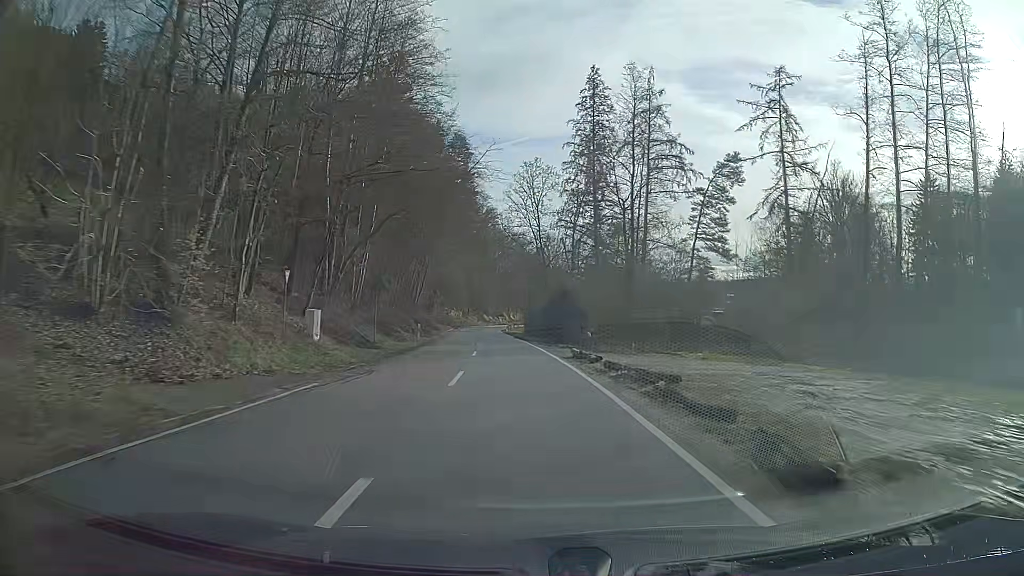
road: tertiary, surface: asphalt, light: Day
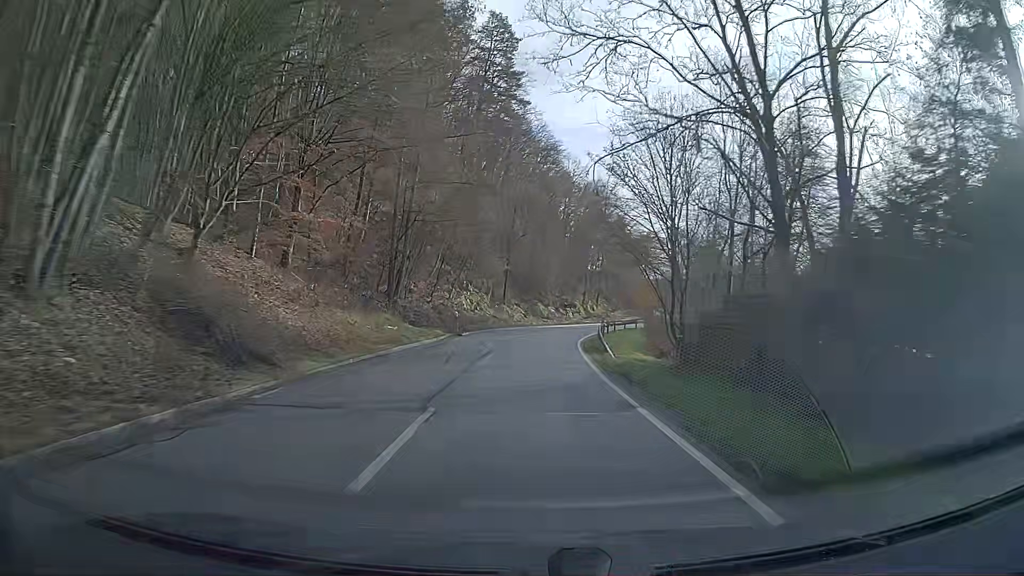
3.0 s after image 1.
(-3.0, +56.9) m; -5°
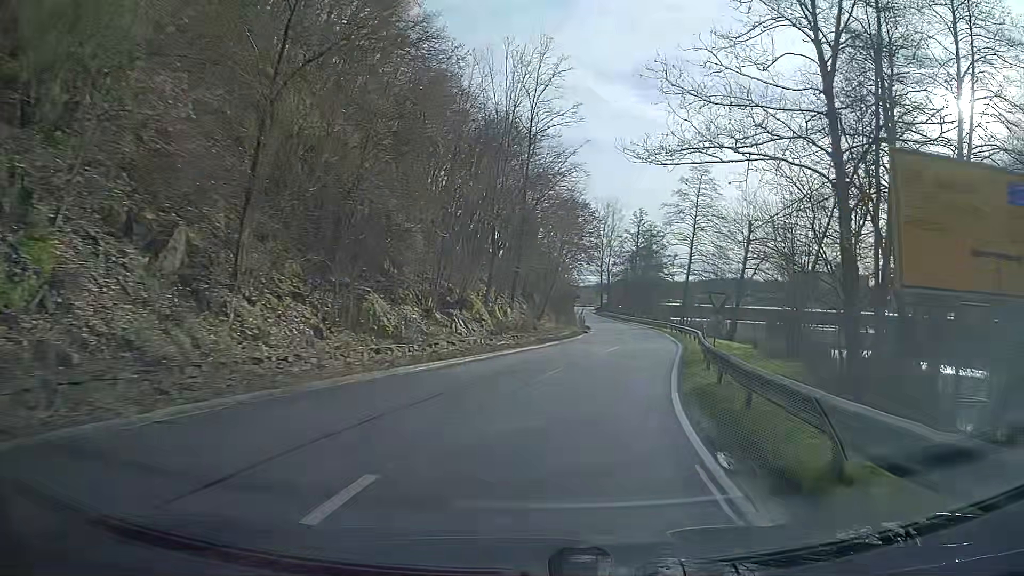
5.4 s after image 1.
(+2.0, +37.5) m; +12°
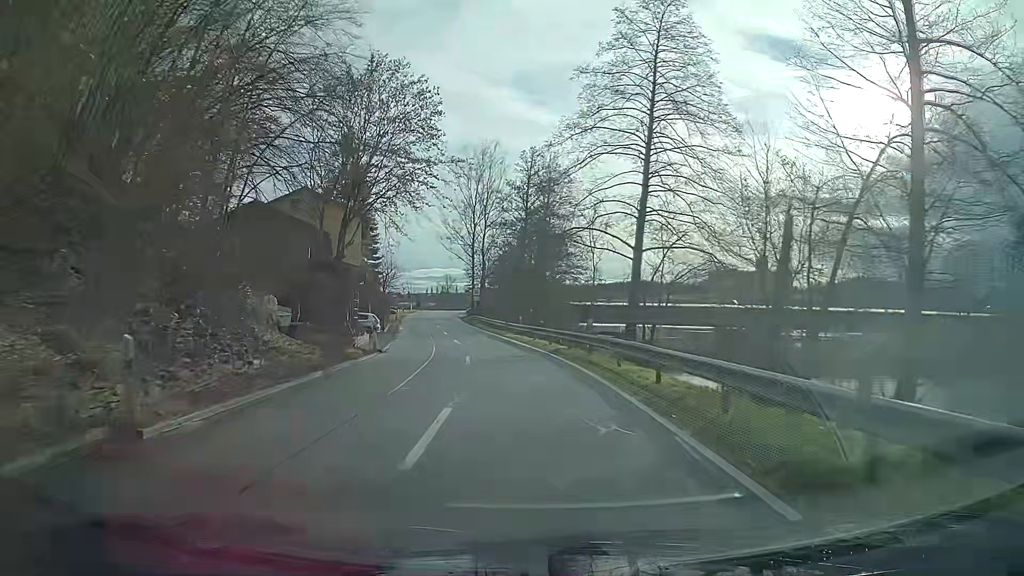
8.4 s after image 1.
(+6.0, +44.5) m; +7°
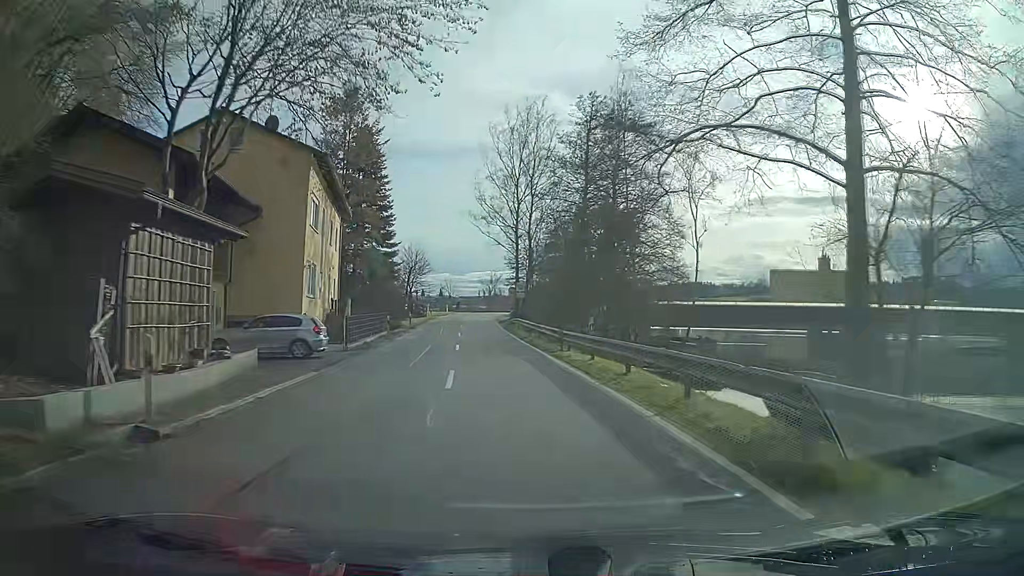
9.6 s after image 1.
(-0.8, +18.7) m; -5°
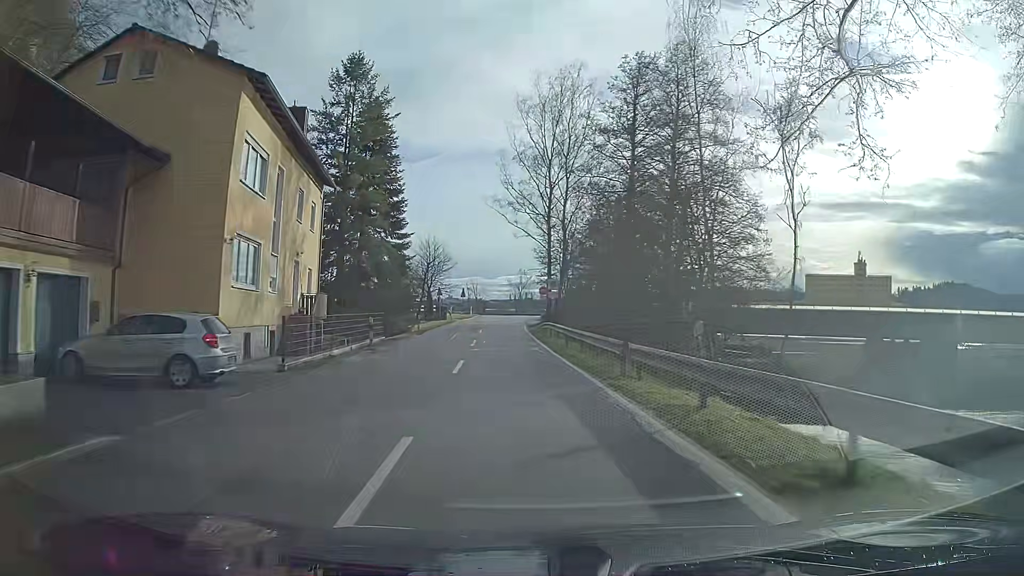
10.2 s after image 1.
(-0.2, +9.1) m; -2°
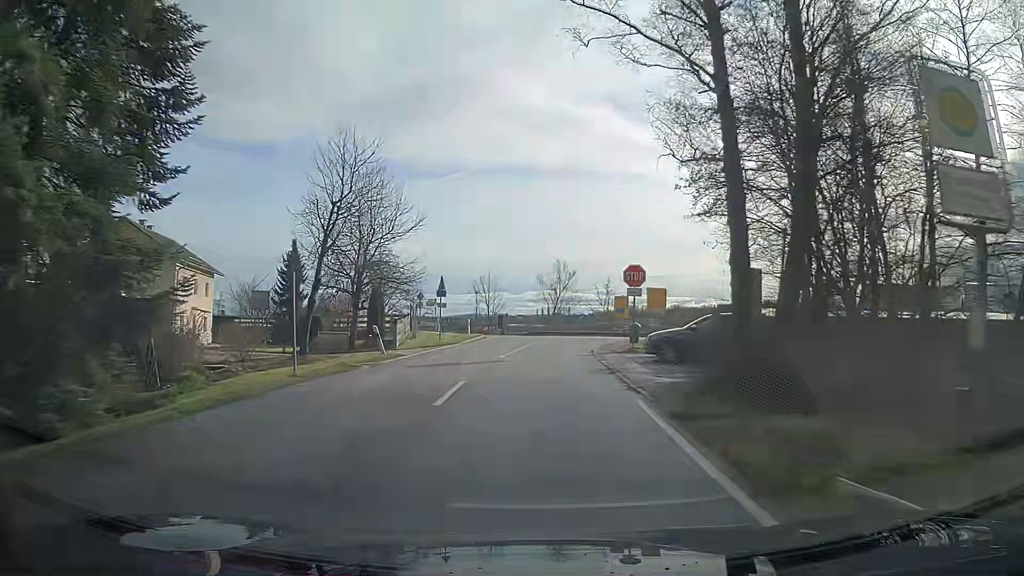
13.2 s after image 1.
(-1.5, +41.6) m; -2°
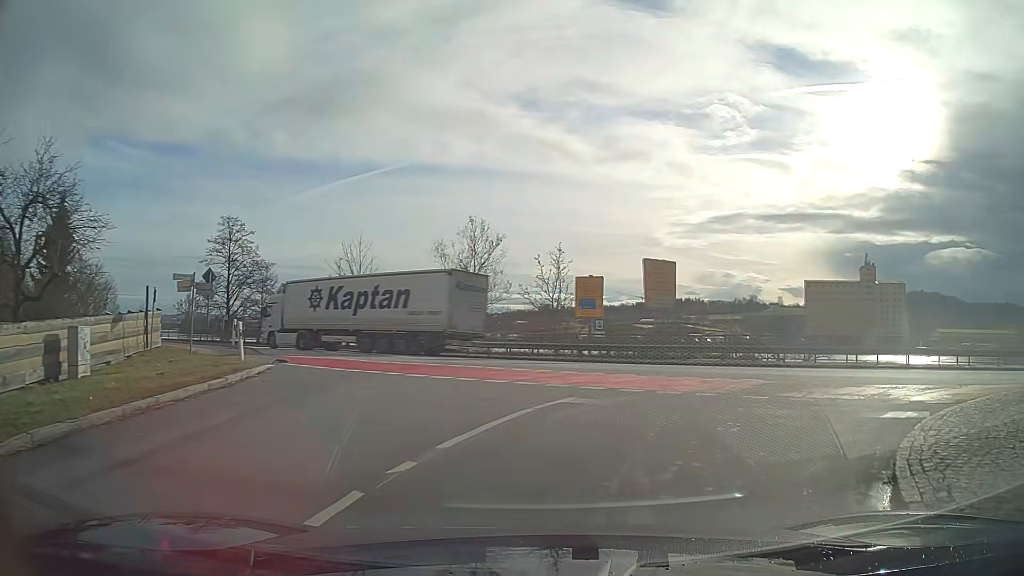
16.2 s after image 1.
(+1.1, +27.6) m; +10°
(+3, +9) (+11, +13) (+21, +9) (+30, +4) (+38, 0) (+48, -4) (+57, -8) (+66, -12) (+75, -16) (+84, -20) m
